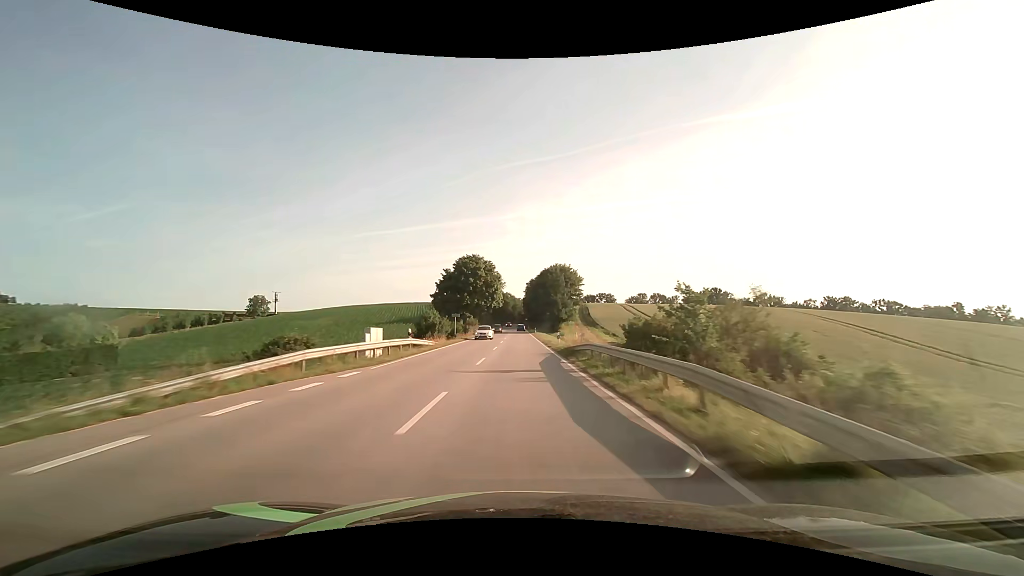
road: secondary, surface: asphalt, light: Day
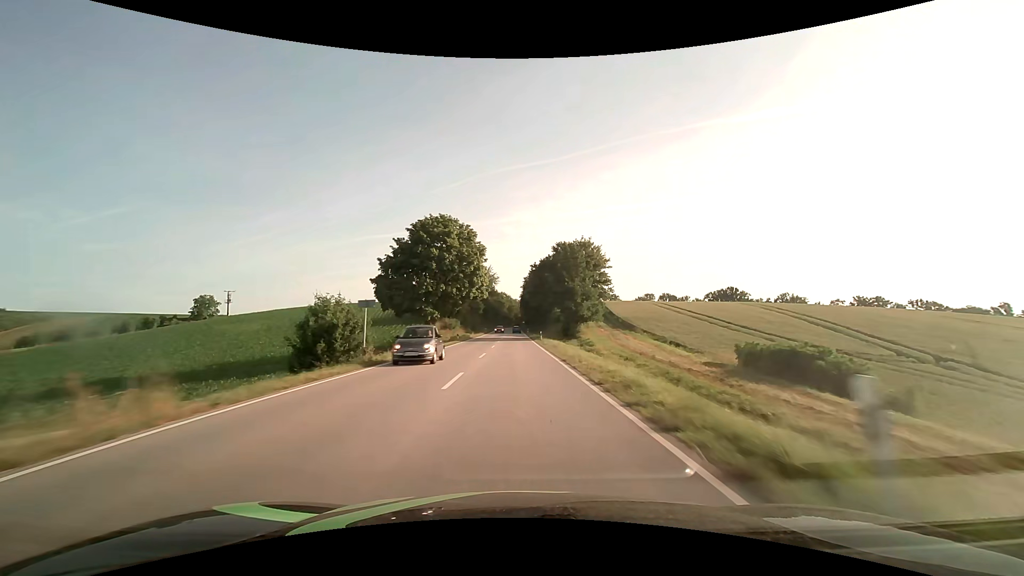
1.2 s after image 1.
(+0.2, +31.3) m; +1°
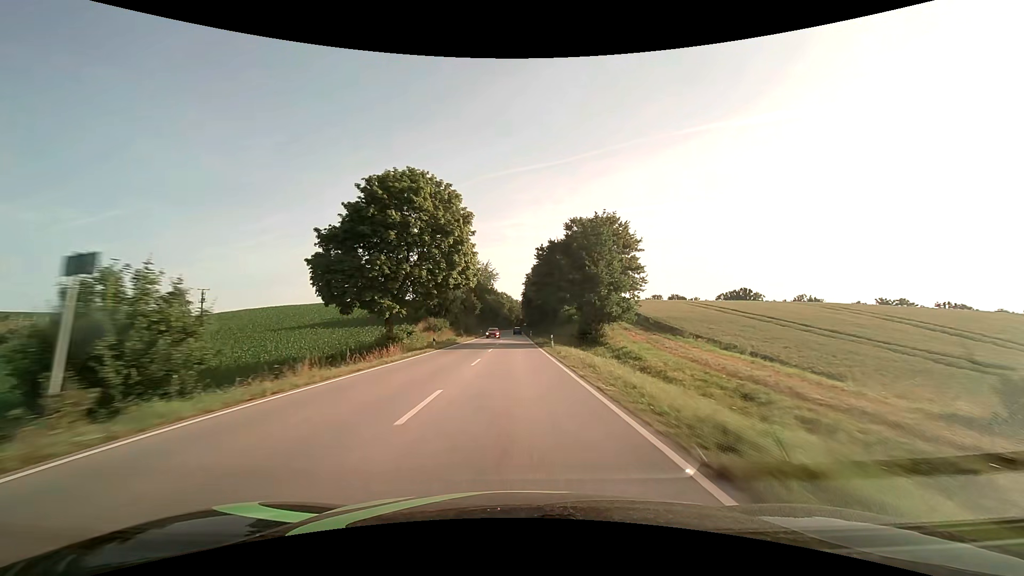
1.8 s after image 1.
(-0.1, +15.7) m; 0°
(0, +10) (0, +20) (0, +30) (0, +40) (0, +50) (0, +60) (0, +70) (0, +80) (0, +90) (0, +100) m
